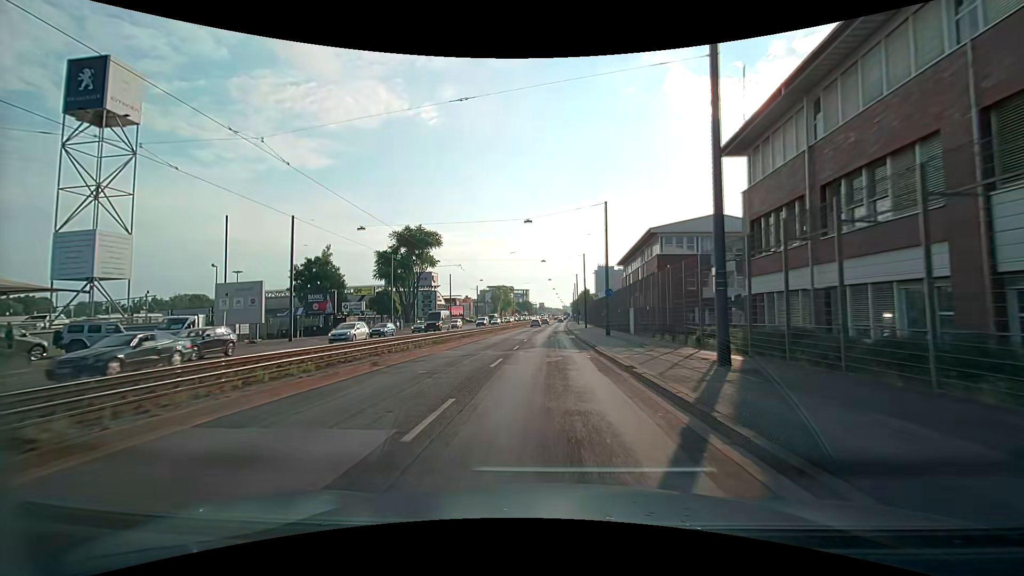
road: primary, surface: asphalt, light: Day
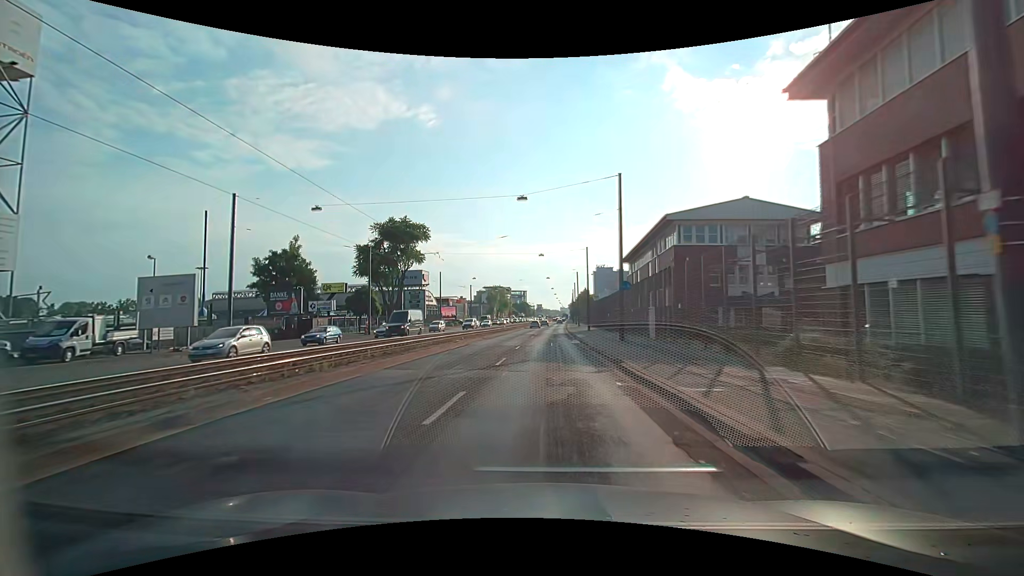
(+0.1, +8.0) m; +1°
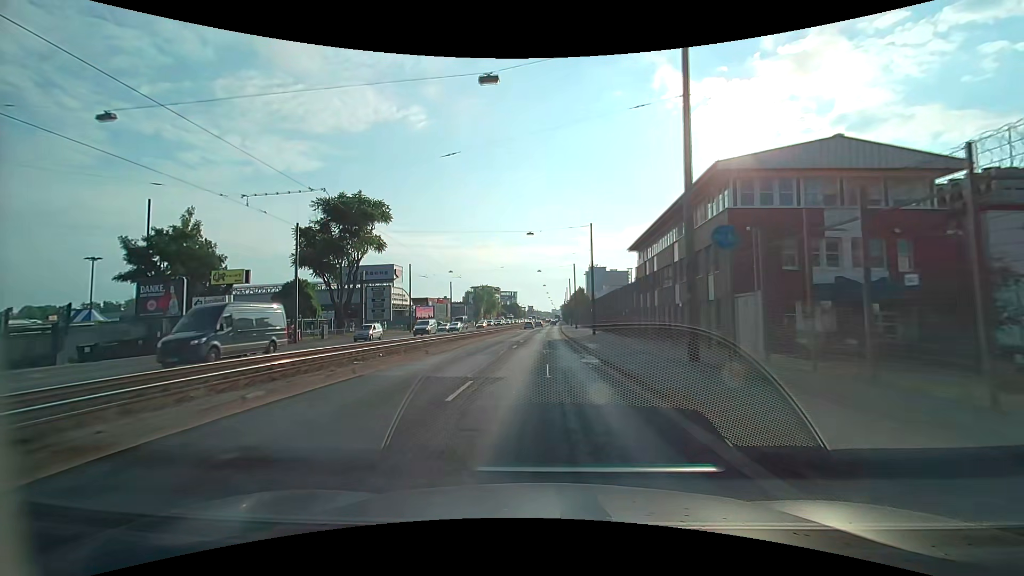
(+0.1, +16.0) m; 0°
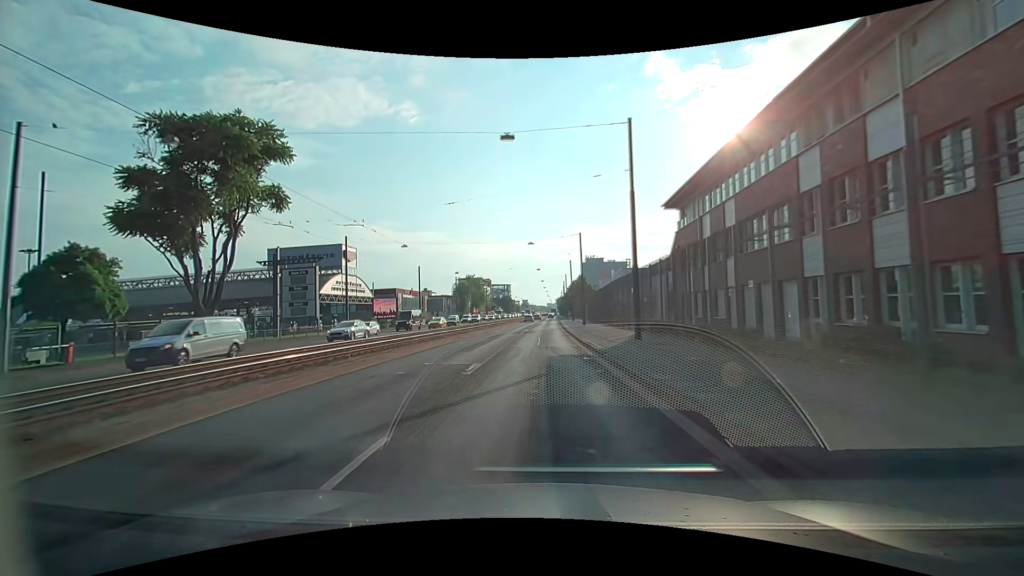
(+0.3, +23.8) m; +1°
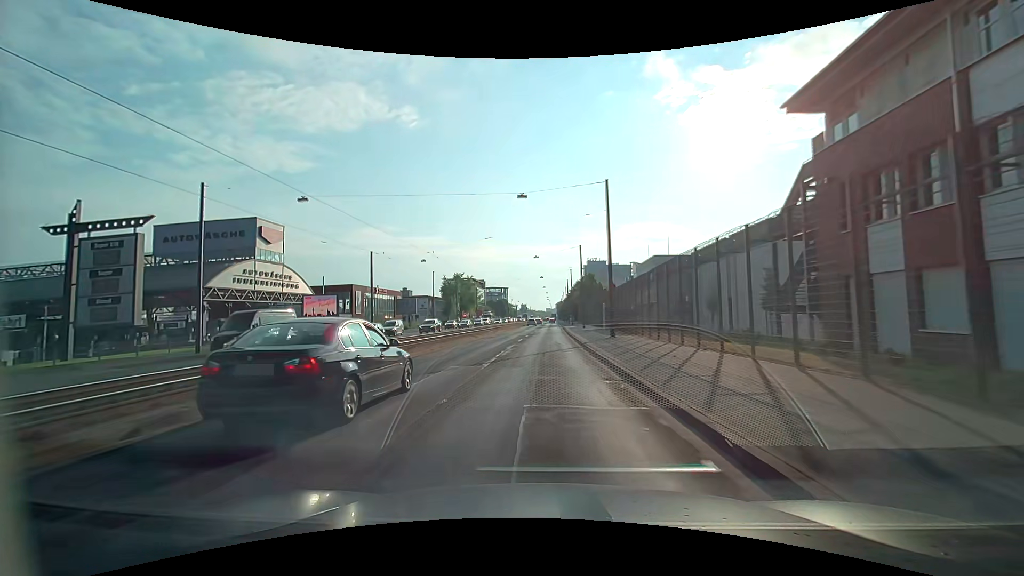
(+0.1, +23.9) m; 0°
(0, +10) (0, +20) (0, +30) (0, +40) (+1, +50) (+1, +60) (+1, +70) (+1, +80) (+2, +90) (+2, +100) m
